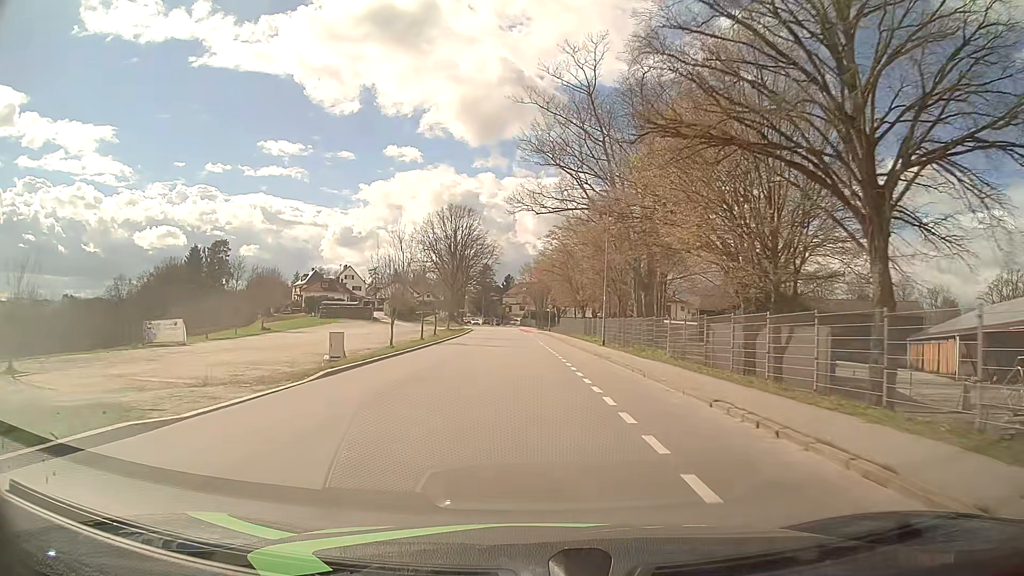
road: tertiary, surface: asphalt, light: Day
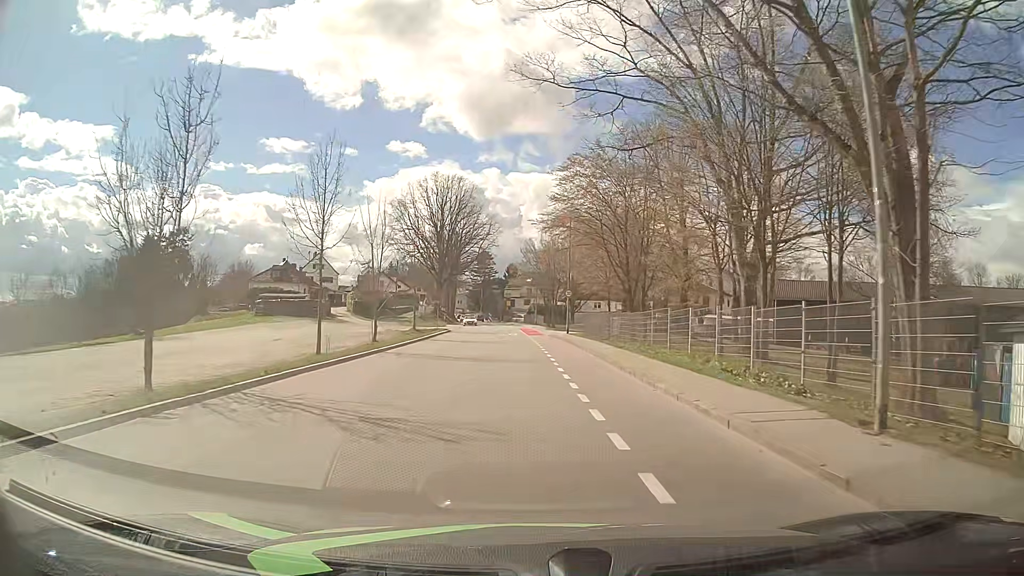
(0.0, +27.9) m; 0°
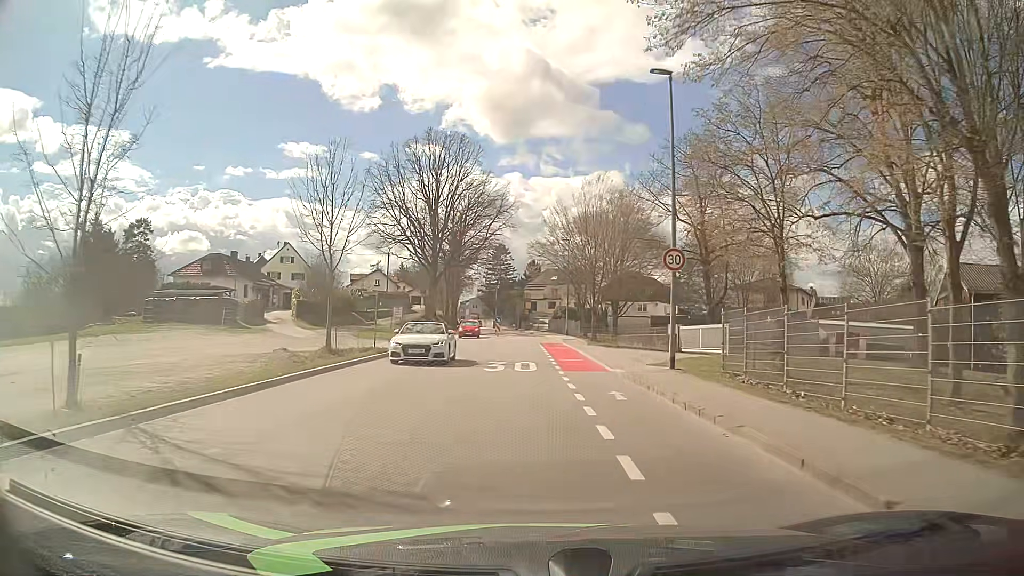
(-0.5, +29.2) m; -2°
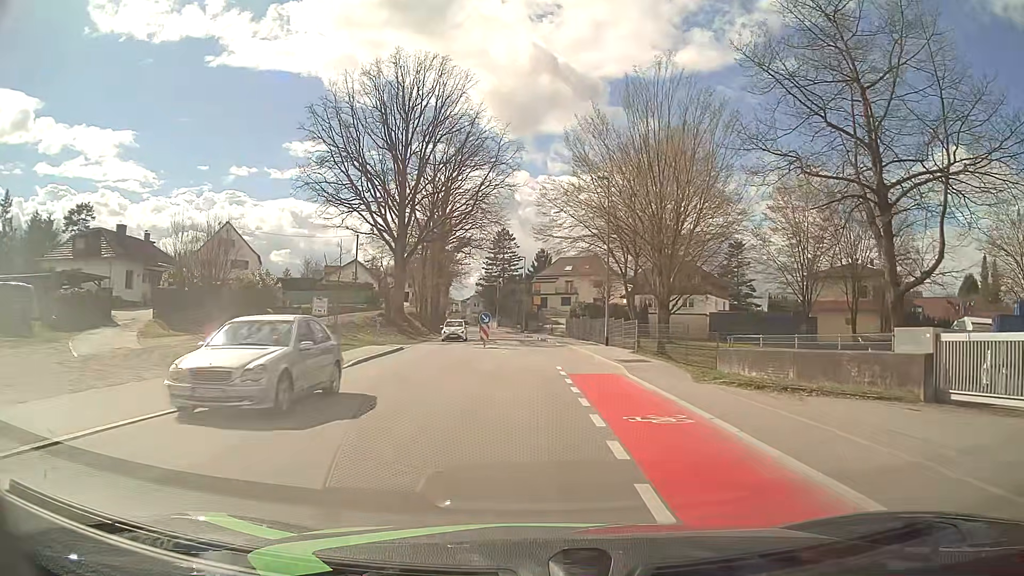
(-0.2, +25.2) m; -1°
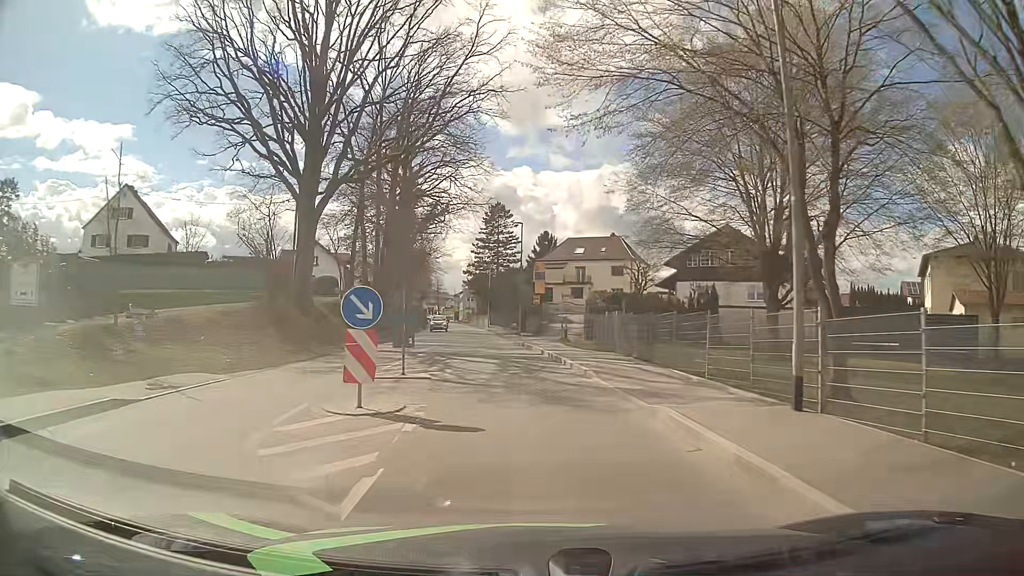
(+0.1, +24.0) m; 0°
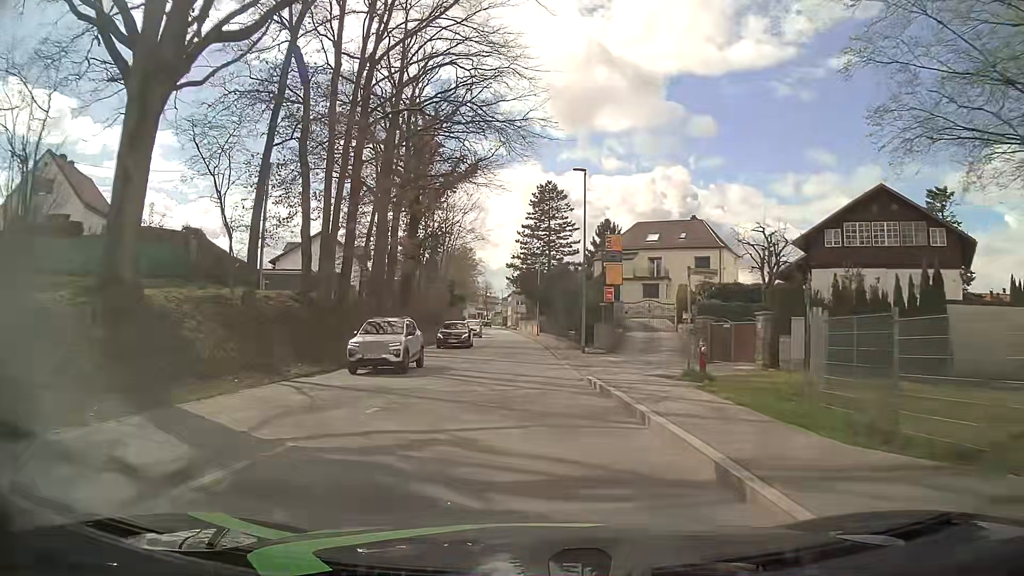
(-0.6, +19.1) m; -5°
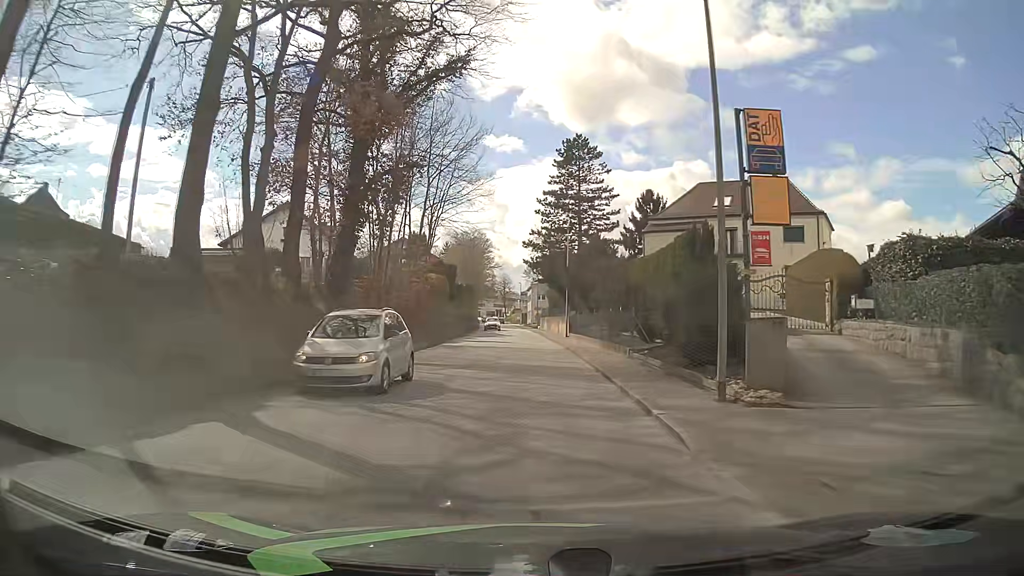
(-0.3, +19.2) m; -2°
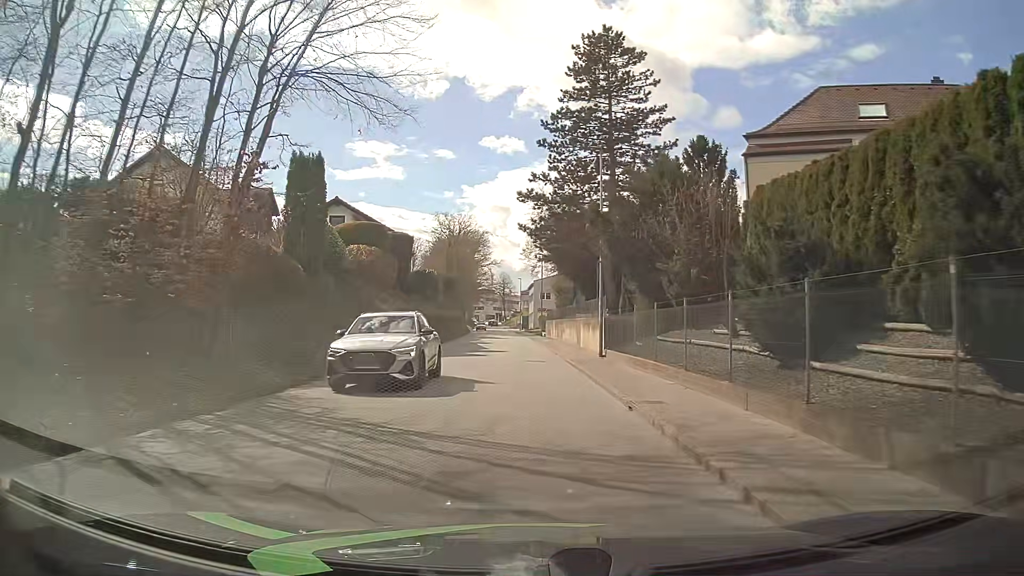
(+0.1, +24.2) m; 0°
(0, +10) (-1, +20) (-1, +30) (-1, +40) (-2, +50) (-3, +60) (-3, +70) (-4, +80) (-5, +90) (-6, +100) m
